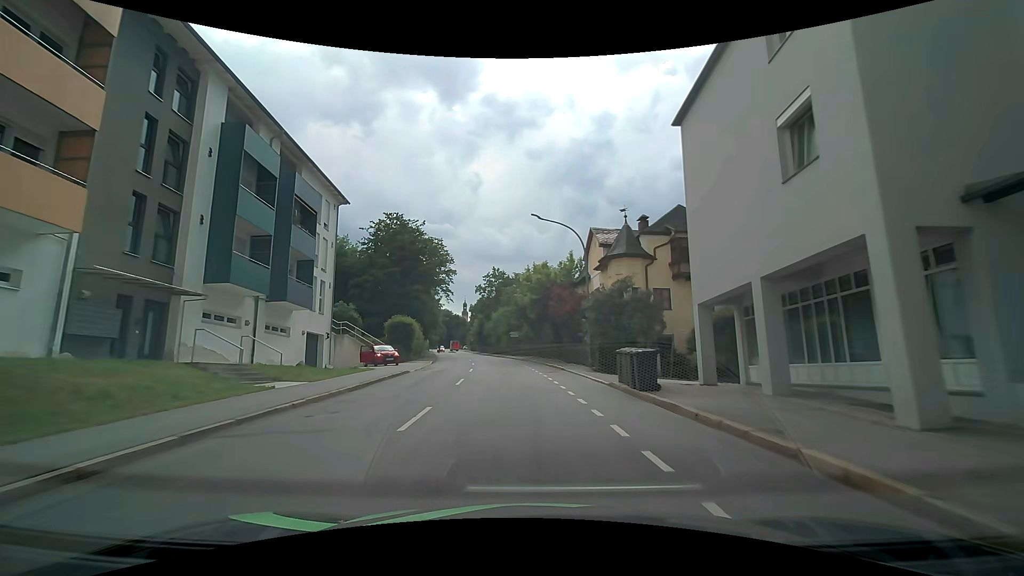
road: tertiary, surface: asphalt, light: Day
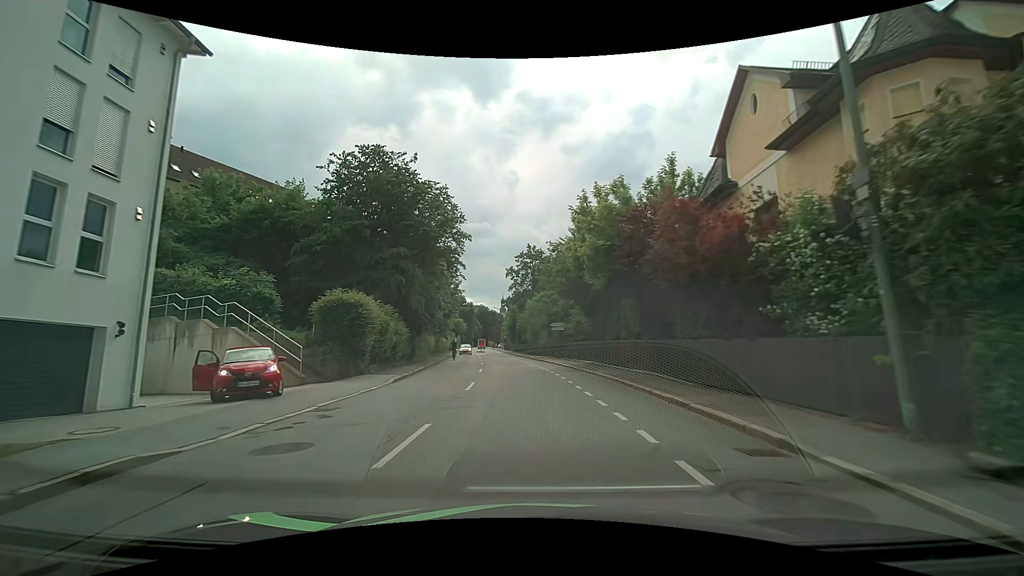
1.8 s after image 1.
(-0.8, +20.5) m; -5°
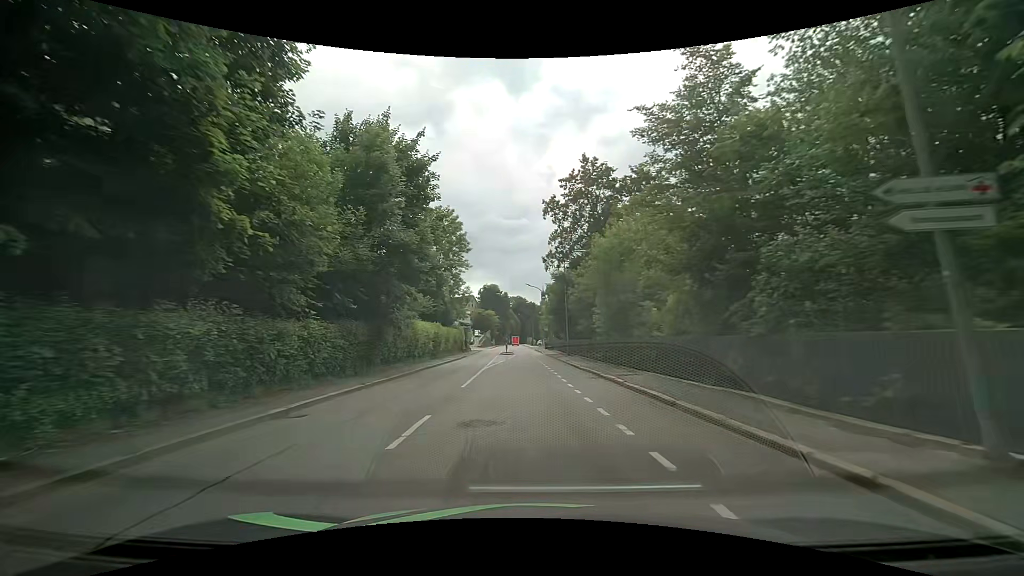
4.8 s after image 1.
(-1.4, +35.4) m; -4°
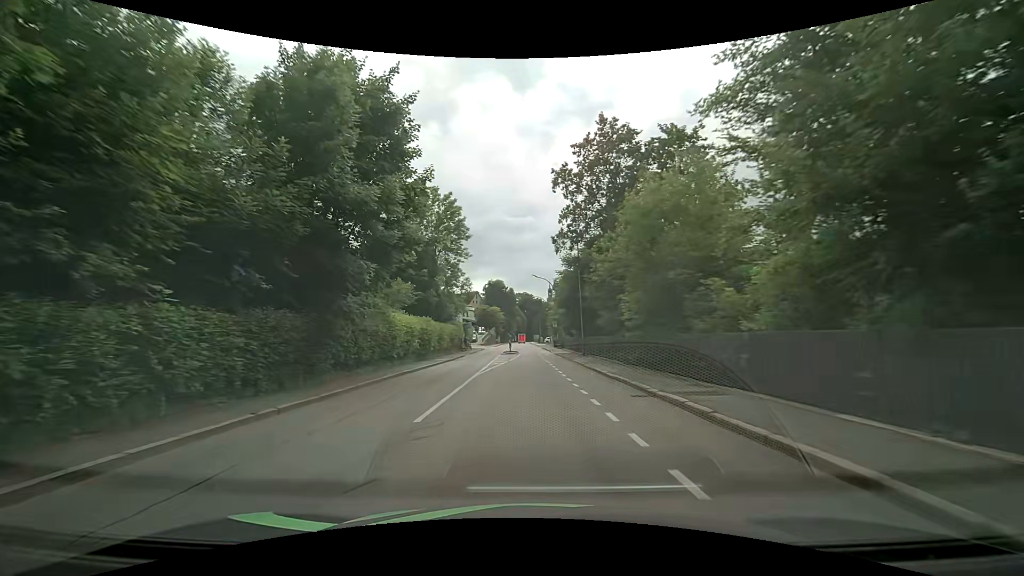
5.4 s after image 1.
(-0.1, +7.0) m; -1°
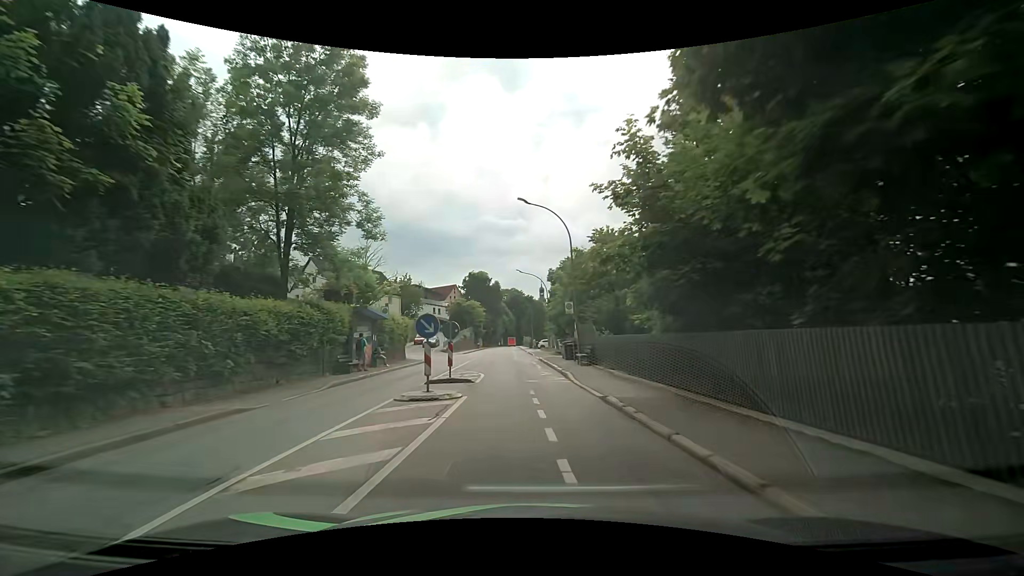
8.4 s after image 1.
(0.0, +33.6) m; 0°
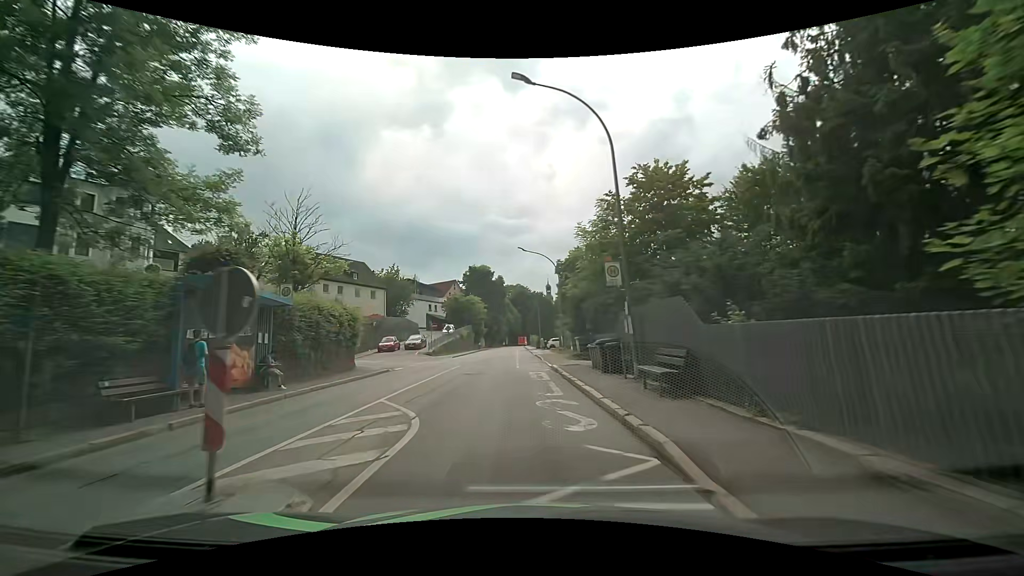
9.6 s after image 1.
(+0.1, +12.7) m; 0°
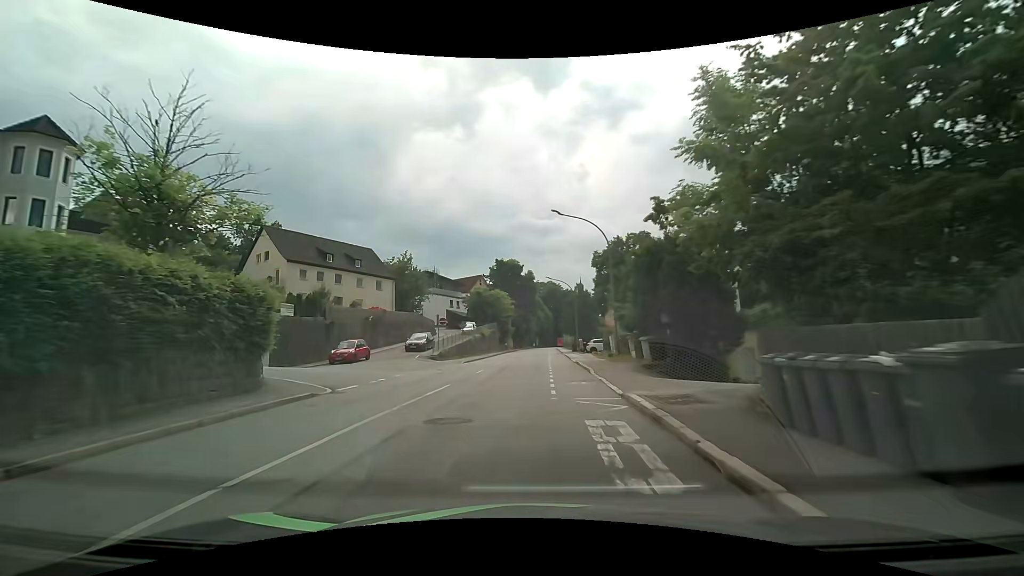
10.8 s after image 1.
(-0.3, +12.2) m; -3°
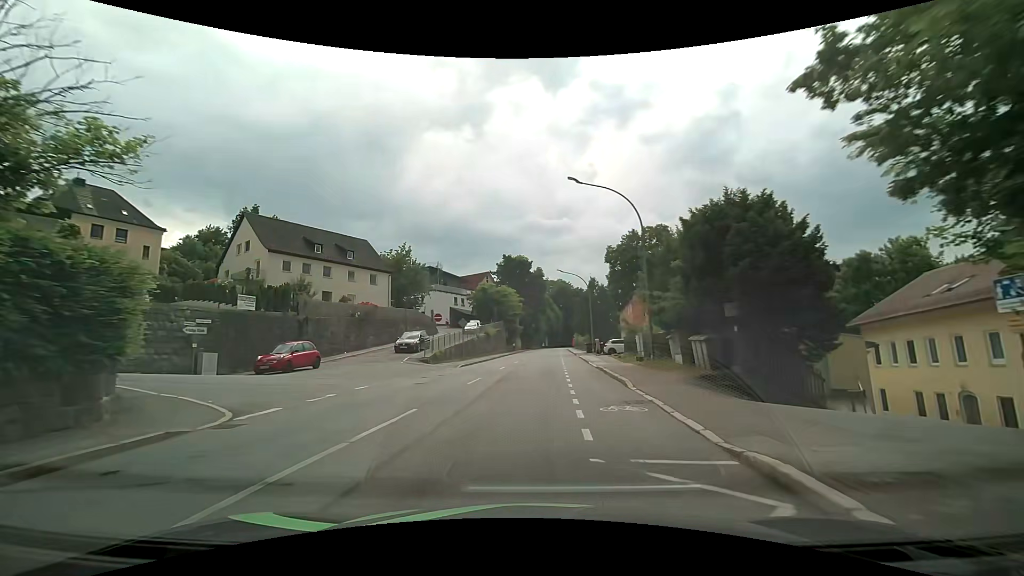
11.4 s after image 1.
(-0.1, +6.0) m; -1°
(0, +10) (0, +20) (0, +30) (0, +40) (+1, +50) (+2, +60) (+2, +70) (+3, +80) (+3, +90) (+3, +100) m
